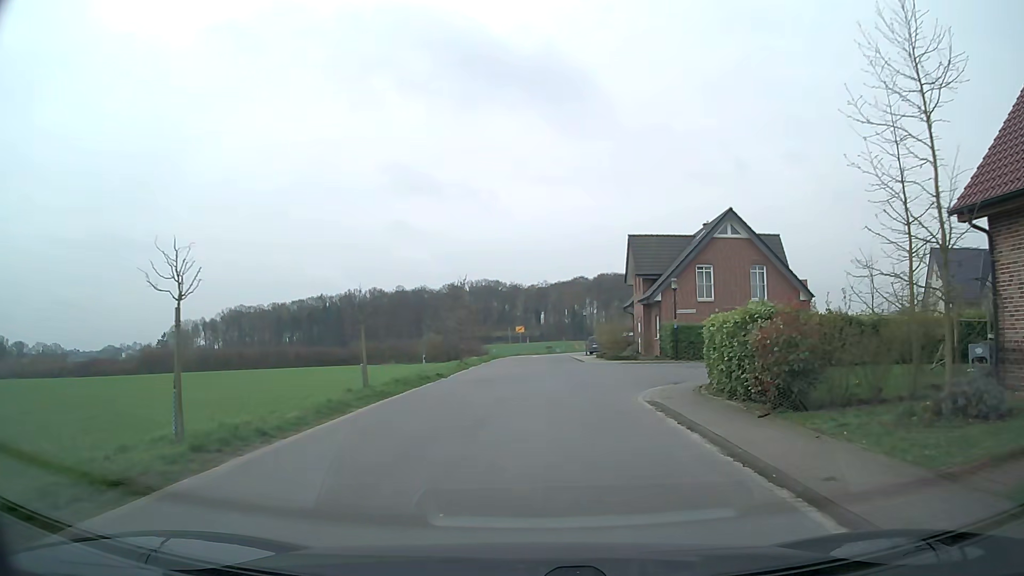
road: residential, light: Day
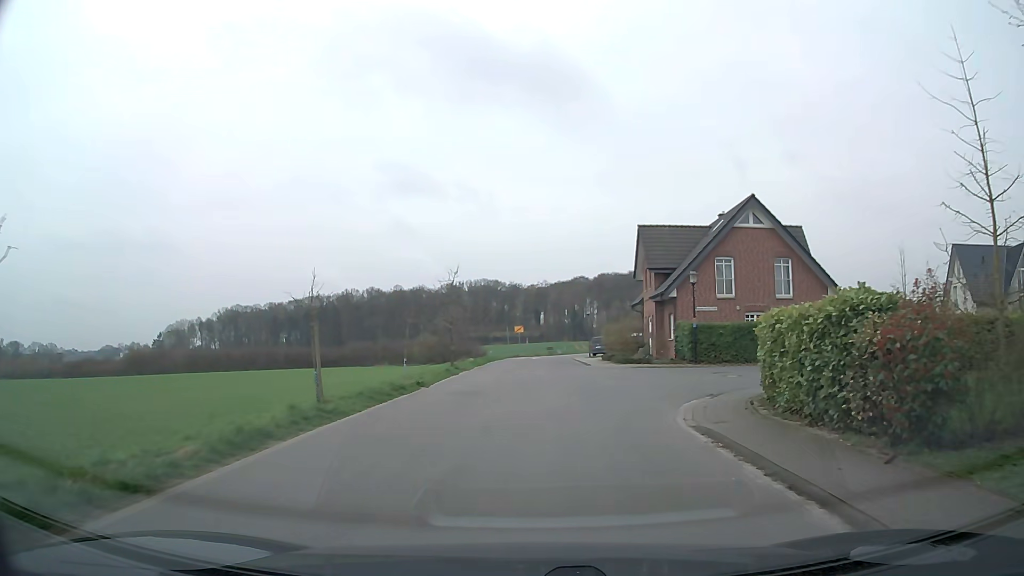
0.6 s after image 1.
(0.0, +4.1) m; 0°
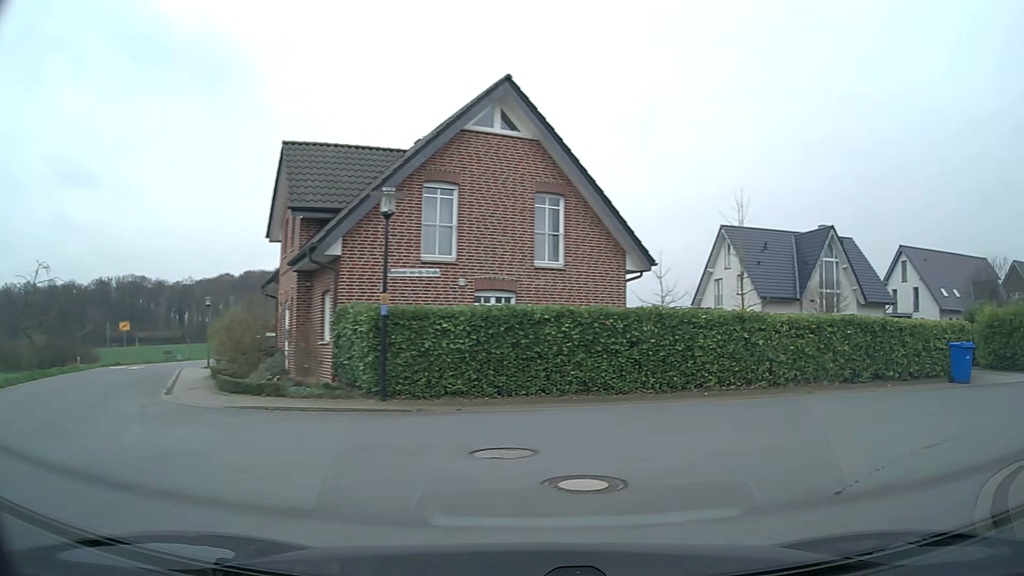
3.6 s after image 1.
(+2.3, +17.4) m; +29°
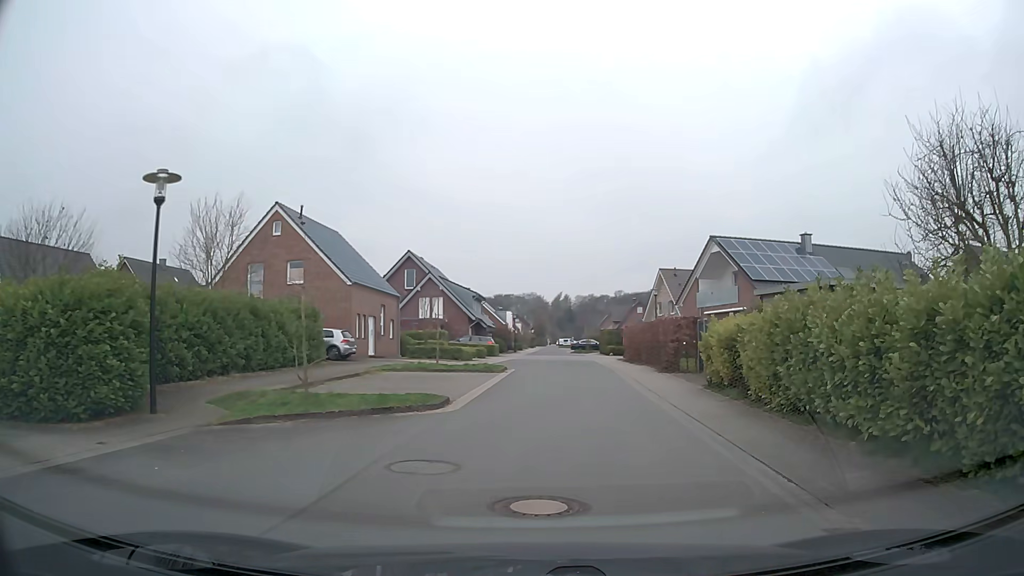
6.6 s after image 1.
(+9.1, +10.3) m; +77°
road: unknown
(+1, +10) (+1, +20) (+2, +30) (+3, +40) (+4, +50) (+13, +55) (+22, +56) (+32, +59) (+42, +61) (+52, +63) m
